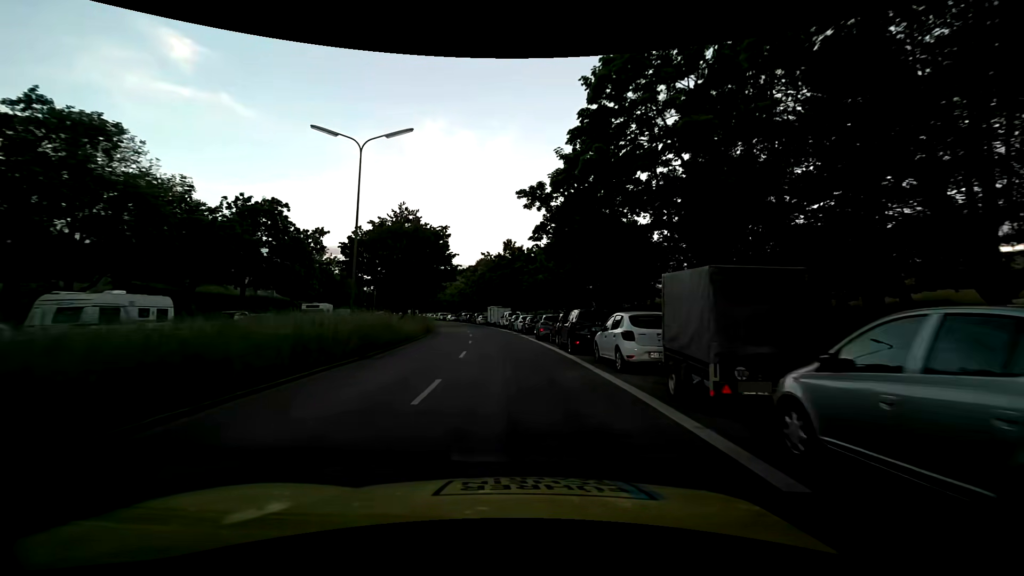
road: secondary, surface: asphalt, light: Day
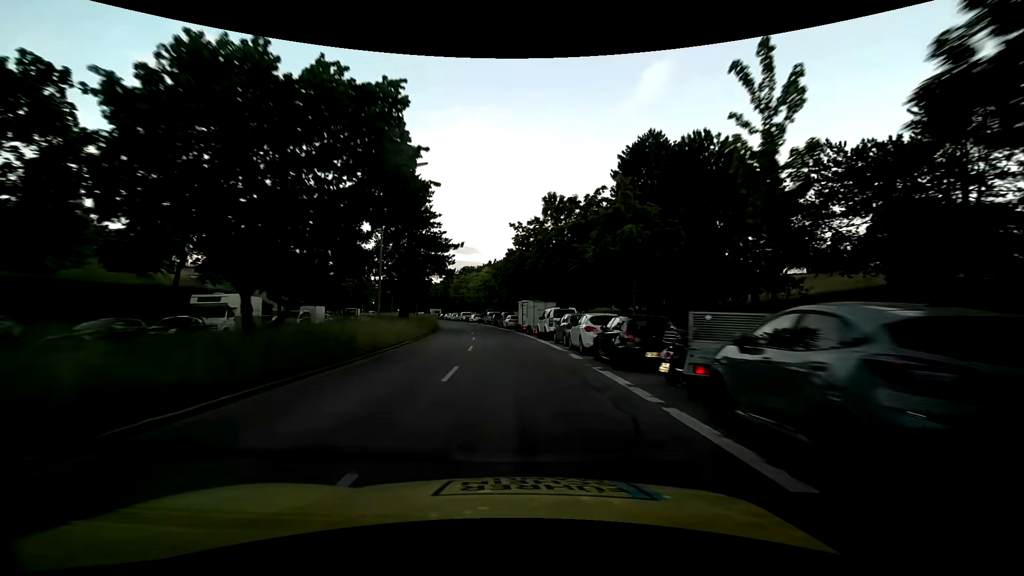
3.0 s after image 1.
(-0.9, +24.4) m; -4°
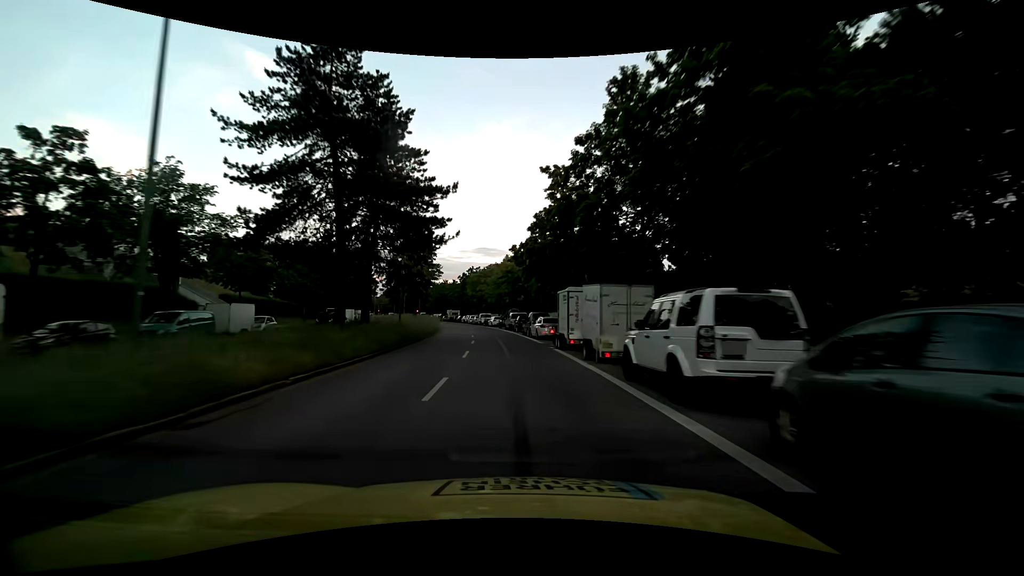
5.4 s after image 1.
(-0.6, +20.2) m; -4°
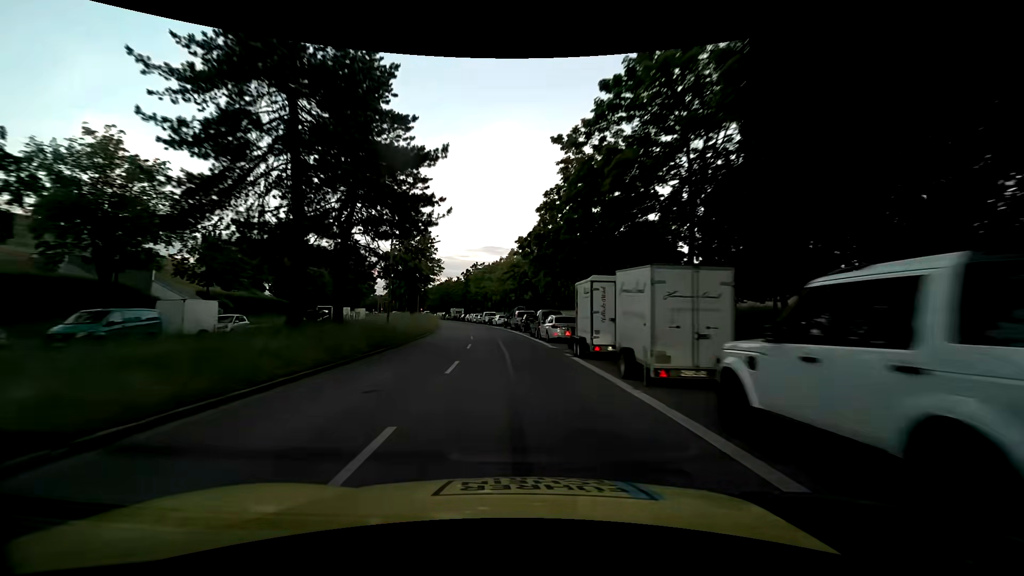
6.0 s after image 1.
(0.0, +5.2) m; 0°
(0, +10) (-1, +20) (-2, +30) (-3, +40) (-4, +50) (-6, +60) (-8, +69) (-10, +79) (-12, +89) (-15, +99) m
